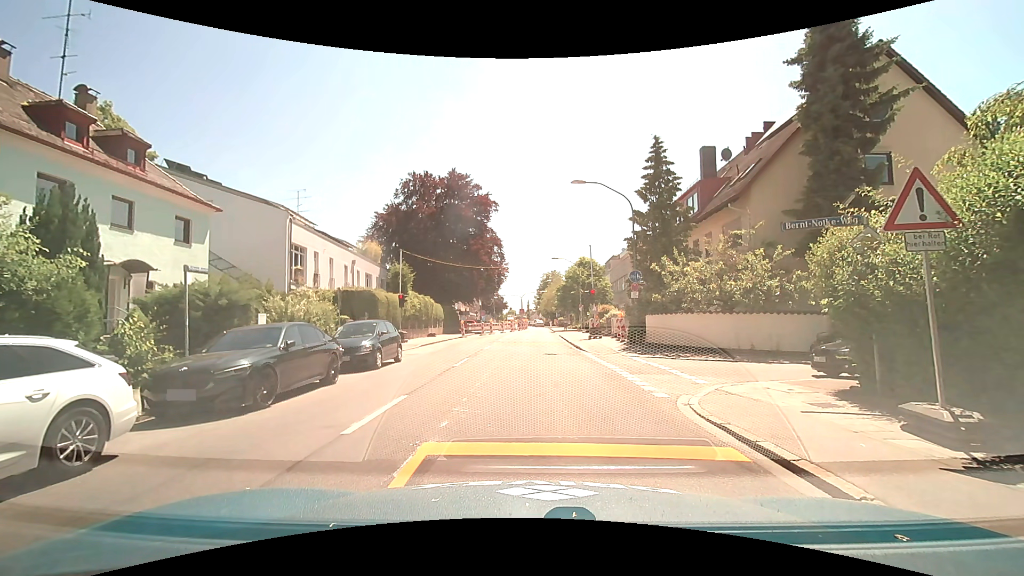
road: secondary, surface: asphalt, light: Day
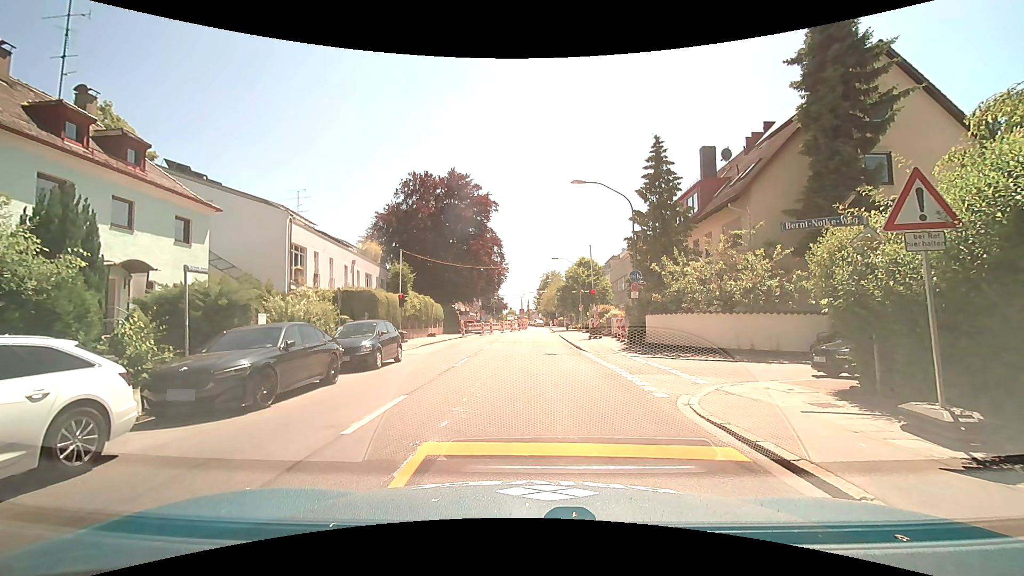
(0.0, 0.0) m; 0°
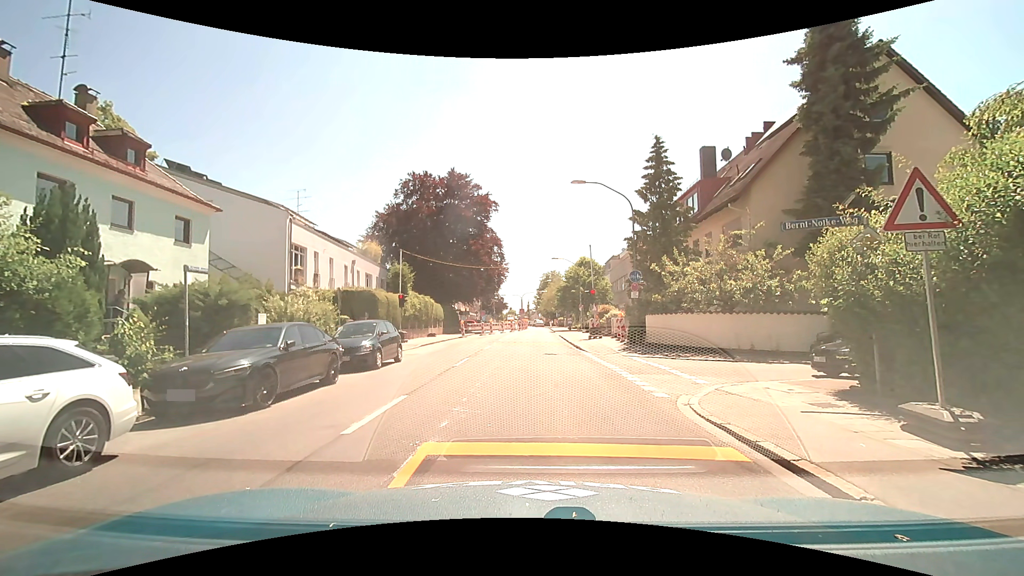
(0.0, 0.0) m; 0°
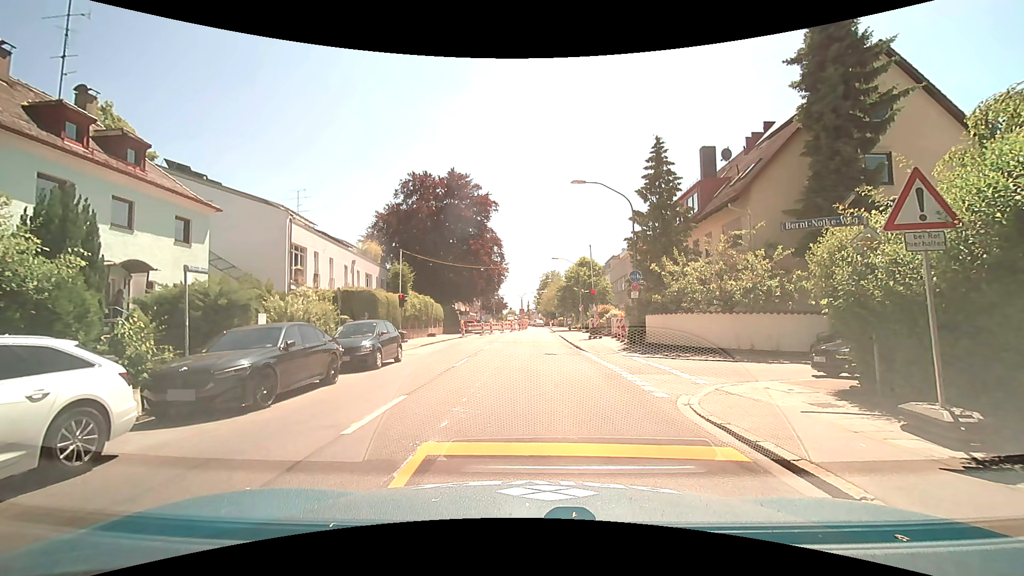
(0.0, 0.0) m; 0°
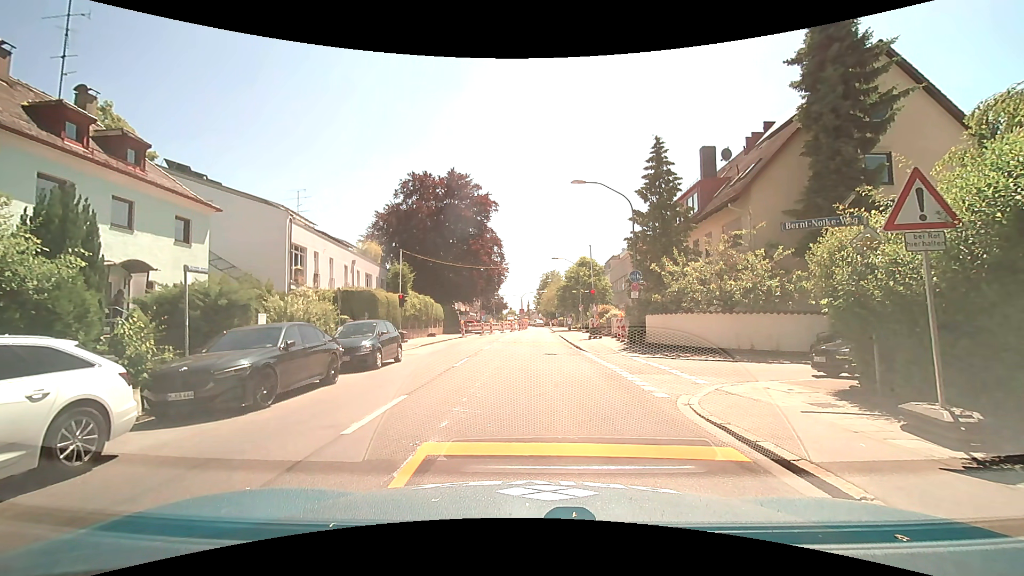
(0.0, 0.0) m; 0°
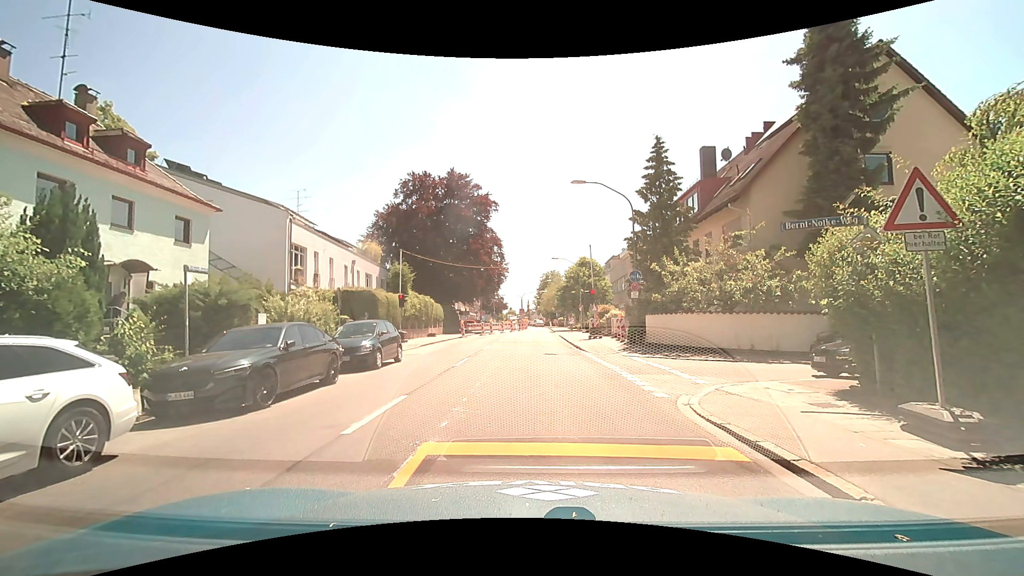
(0.0, 0.0) m; 0°
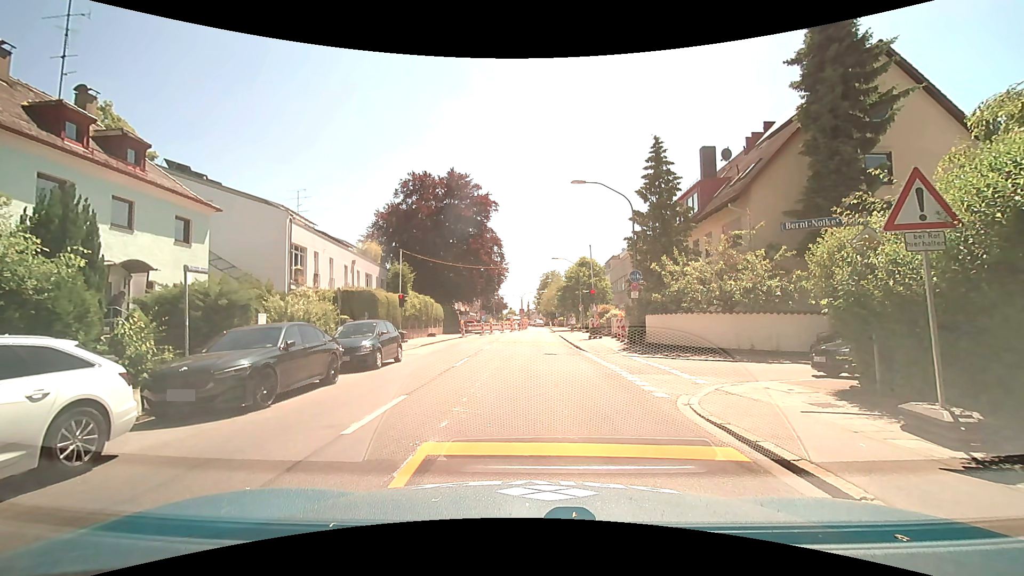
(0.0, 0.0) m; 0°
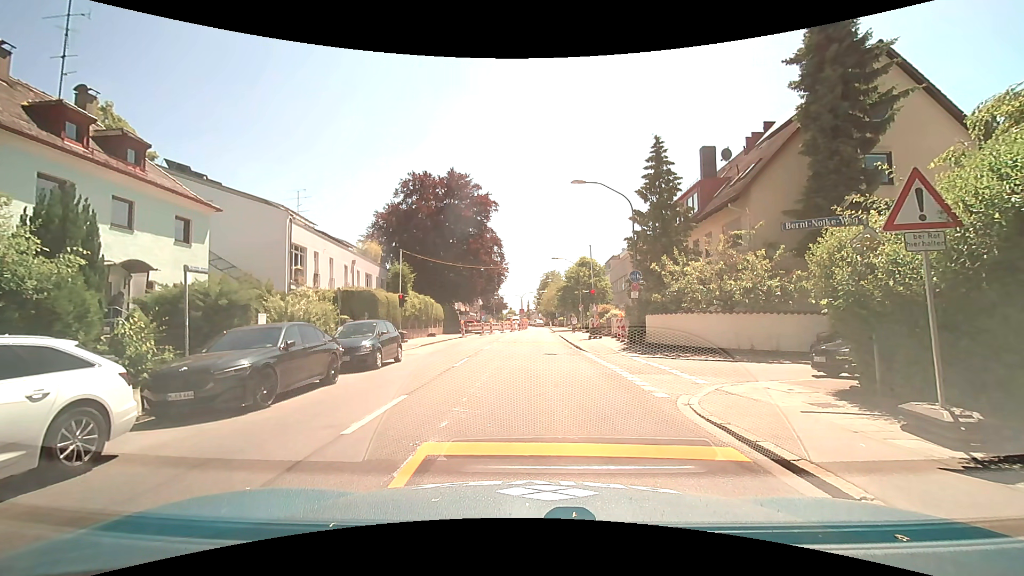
(0.0, 0.0) m; 0°
